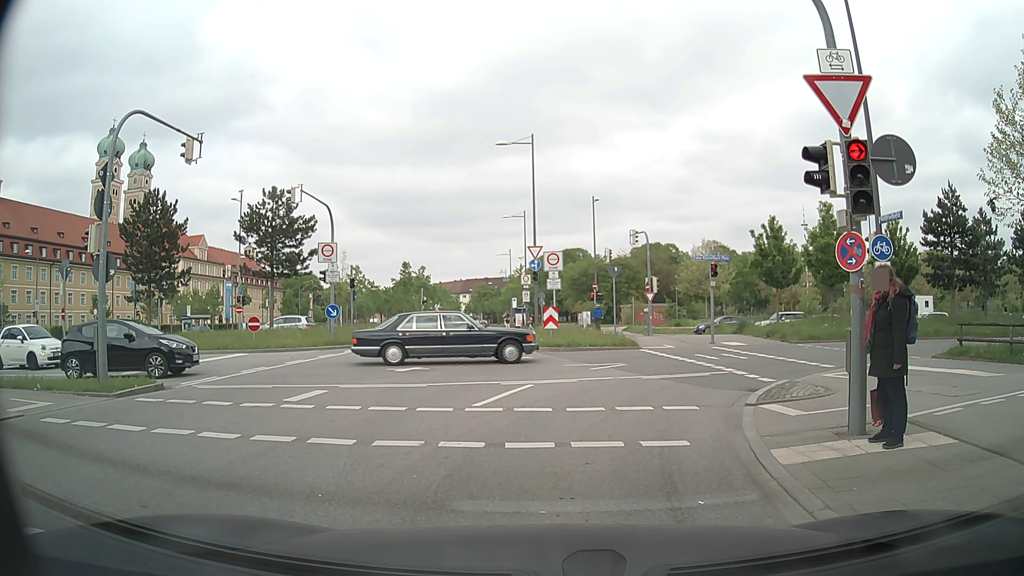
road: secondary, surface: asphalt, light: Day
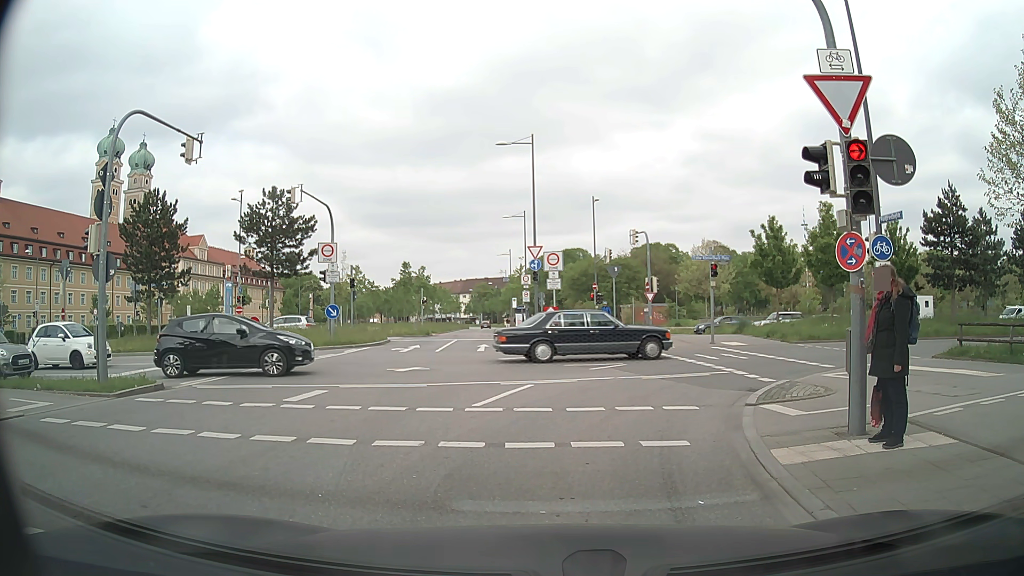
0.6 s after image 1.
(0.0, 0.0) m; 0°
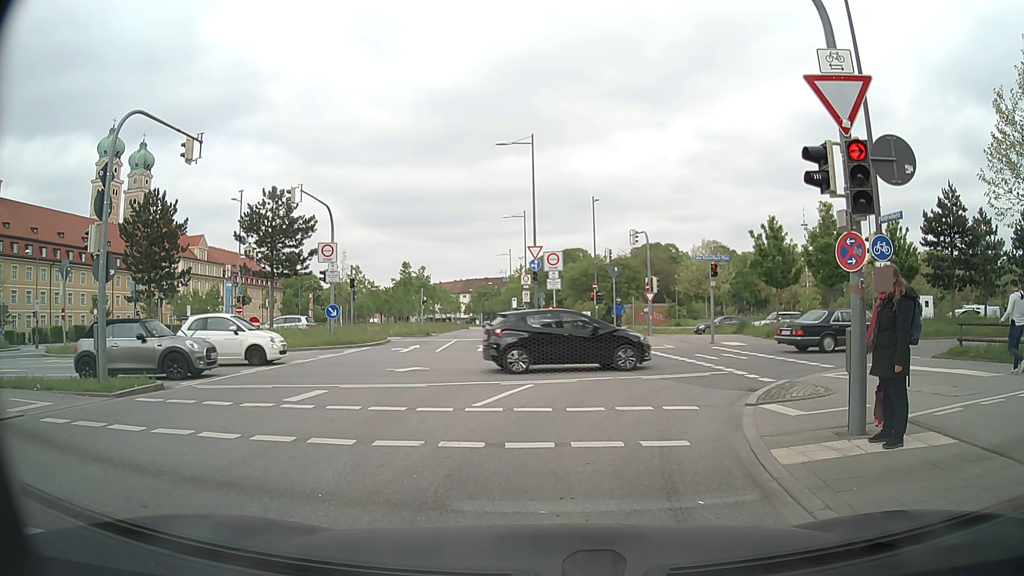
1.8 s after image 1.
(0.0, 0.0) m; 0°
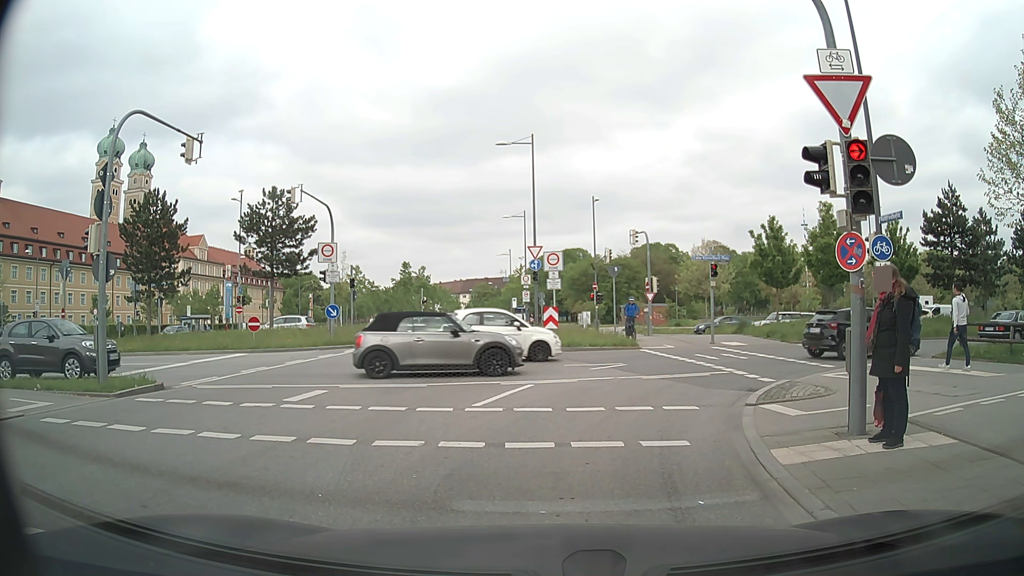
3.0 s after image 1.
(0.0, 0.0) m; 0°
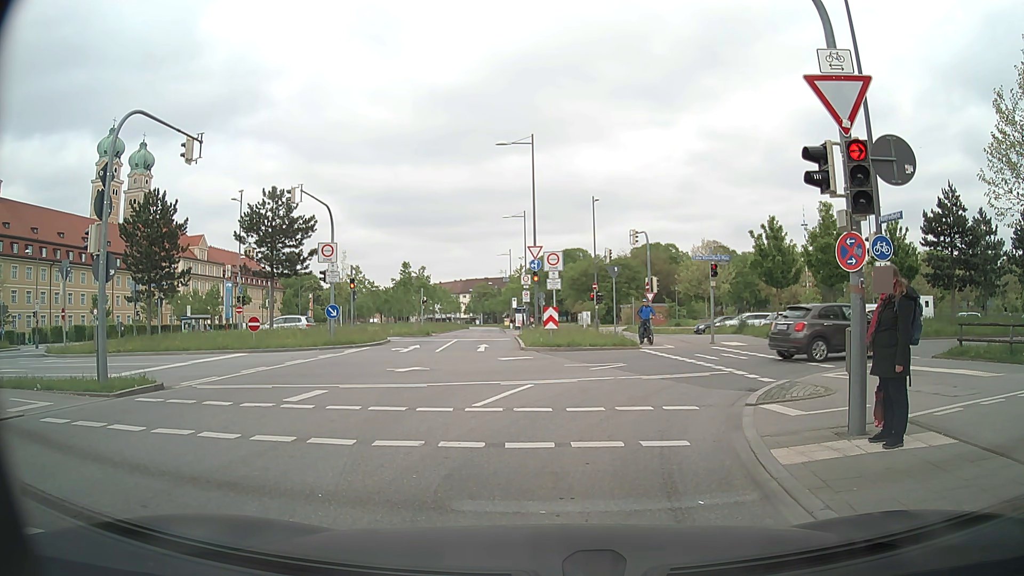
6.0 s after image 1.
(0.0, 0.0) m; 0°
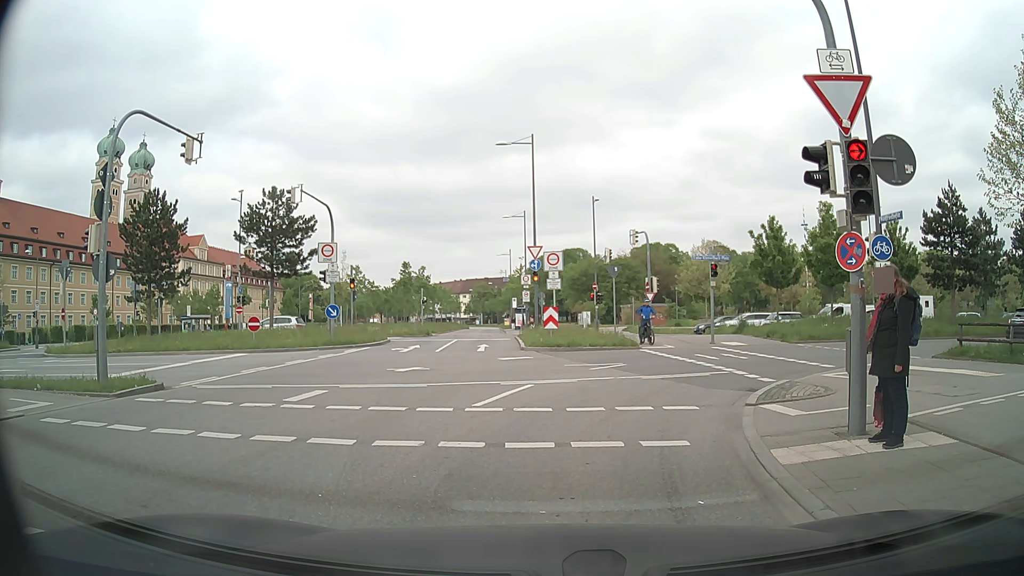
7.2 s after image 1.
(0.0, 0.0) m; 0°
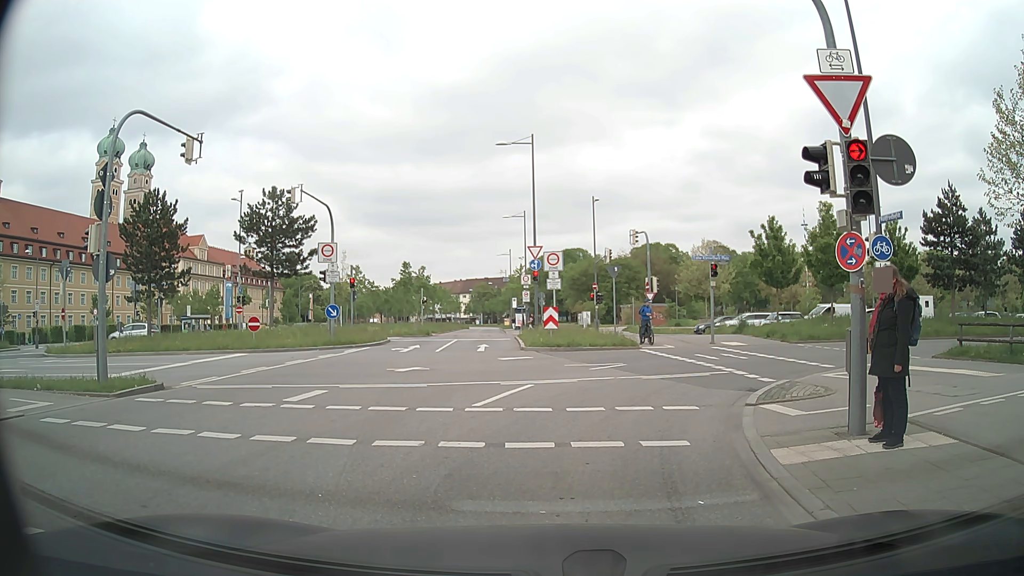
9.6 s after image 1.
(0.0, 0.0) m; 0°
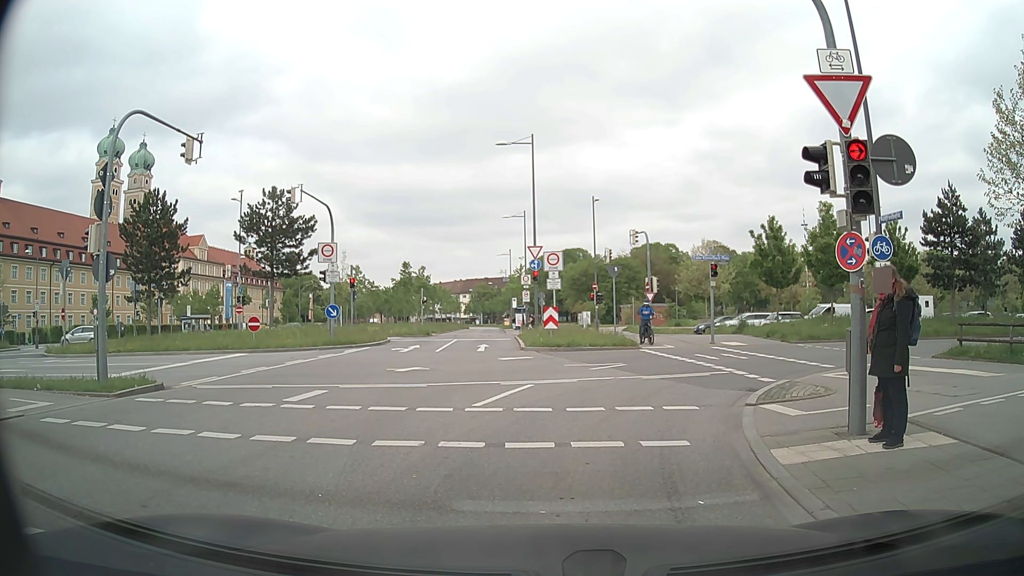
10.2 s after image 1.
(0.0, 0.0) m; 0°
(0, +10) (+4, +19) (+14, +23) (+23, +25) (+33, +27) (+43, +28) (+53, +30) (+63, +33) (+72, +35) (+82, +38) m
